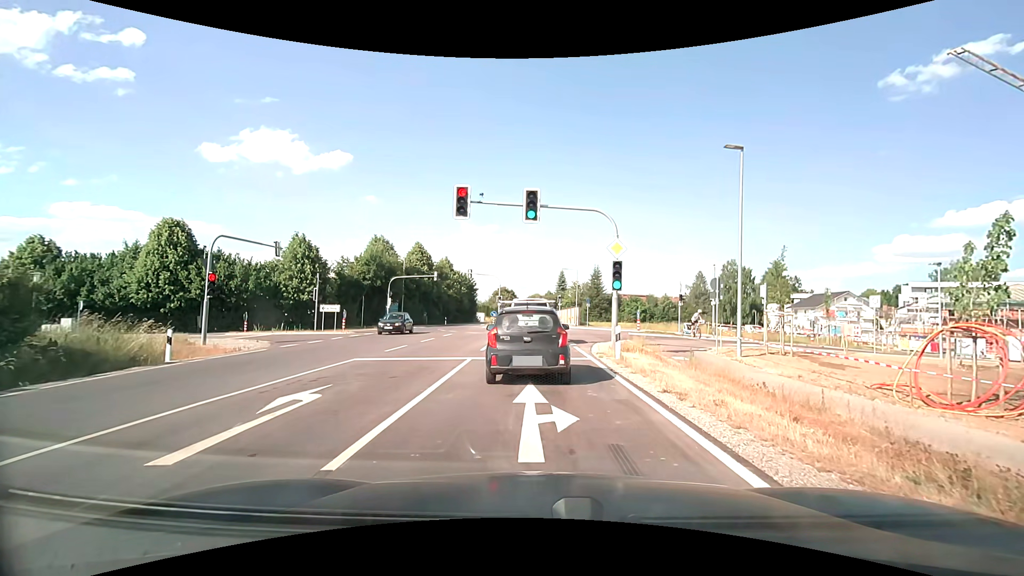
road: secondary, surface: asphalt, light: Day
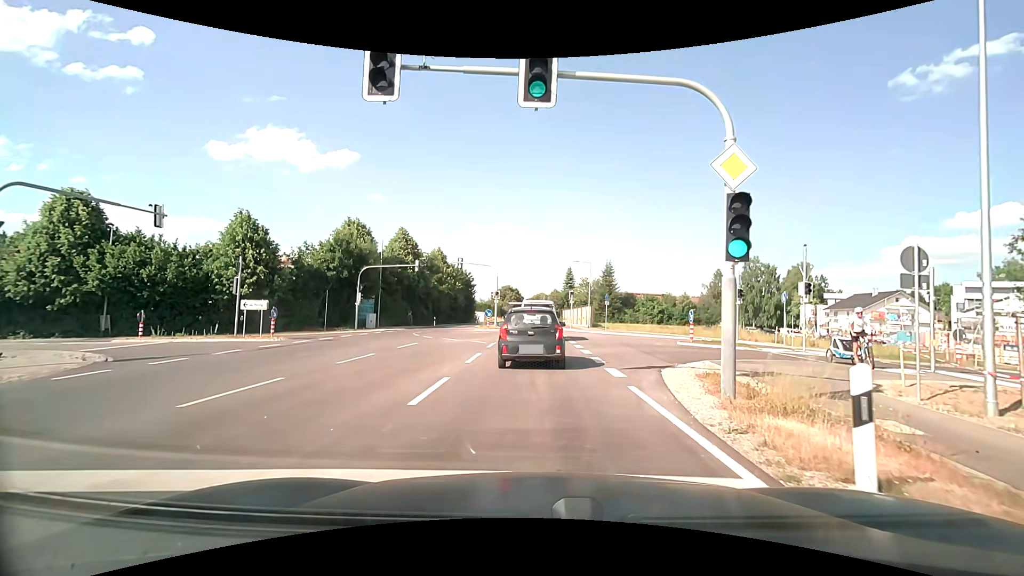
(-0.1, +11.0) m; 0°
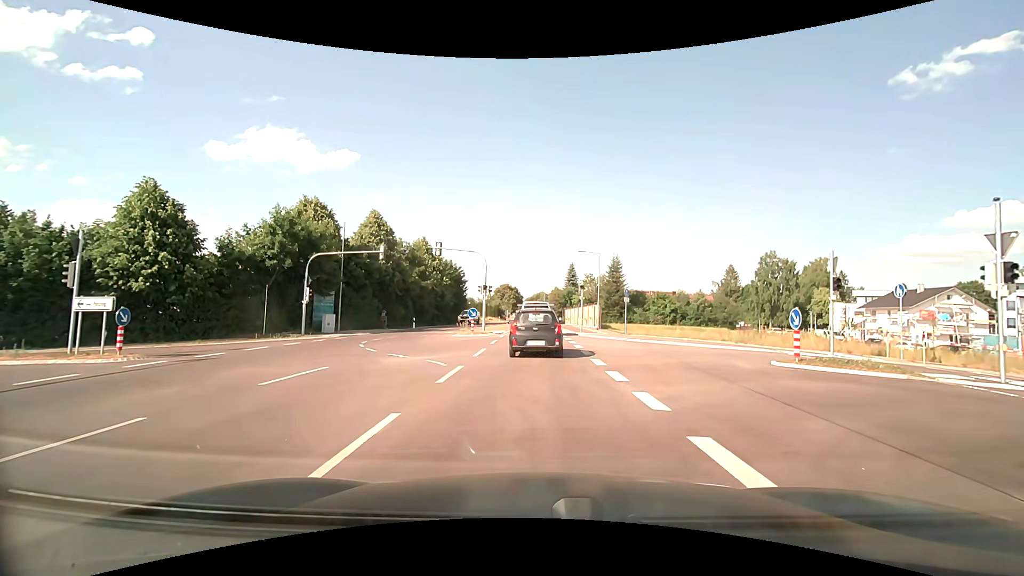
(0.0, +9.9) m; 0°
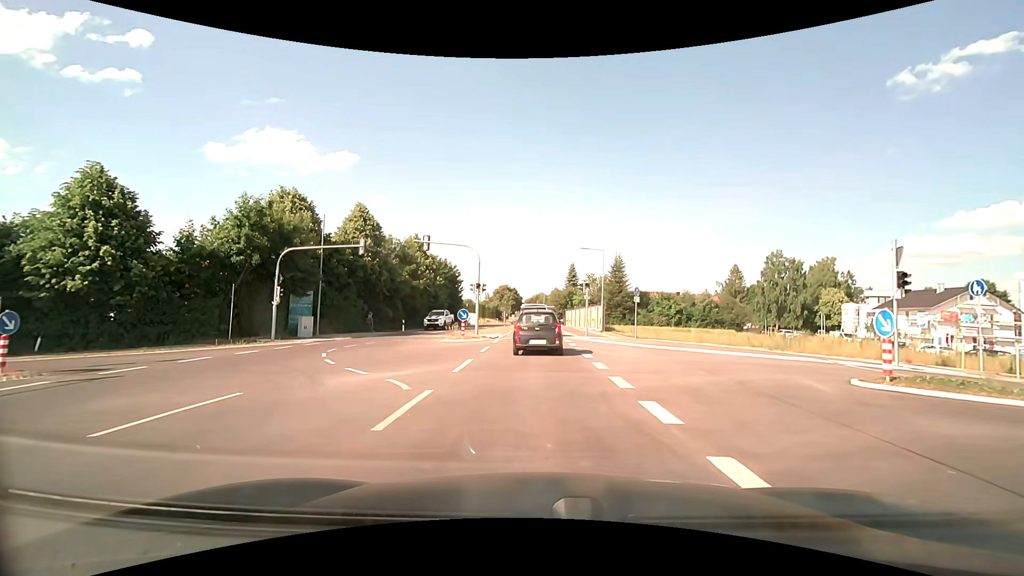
(0.0, +3.8) m; 0°
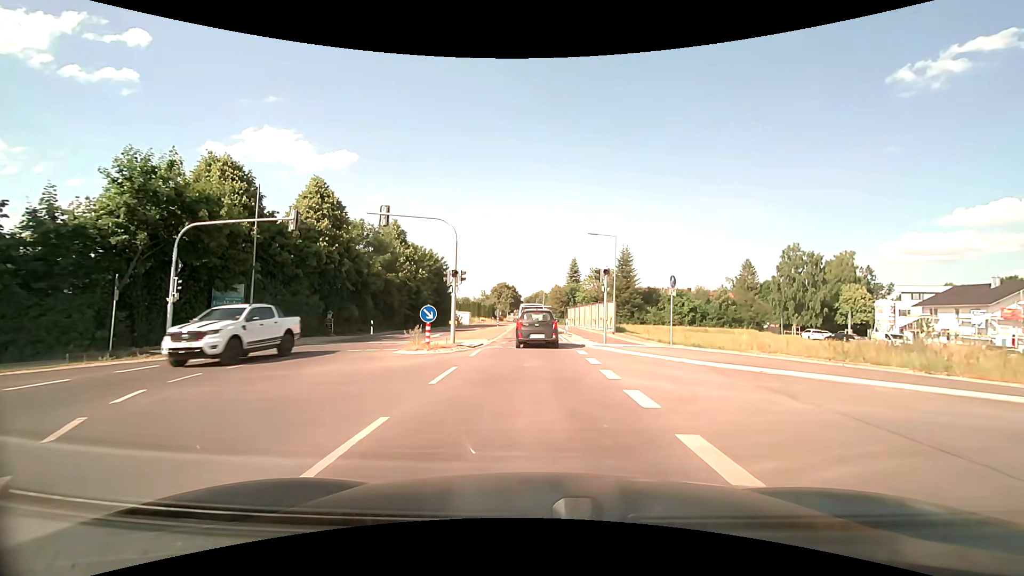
(0.0, +8.6) m; 0°
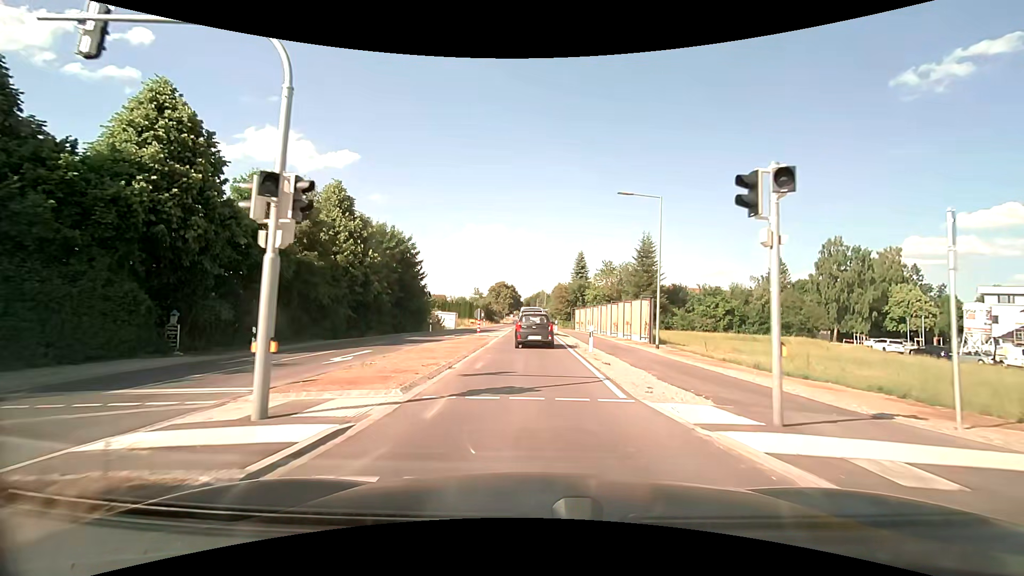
(-0.1, +15.5) m; 0°
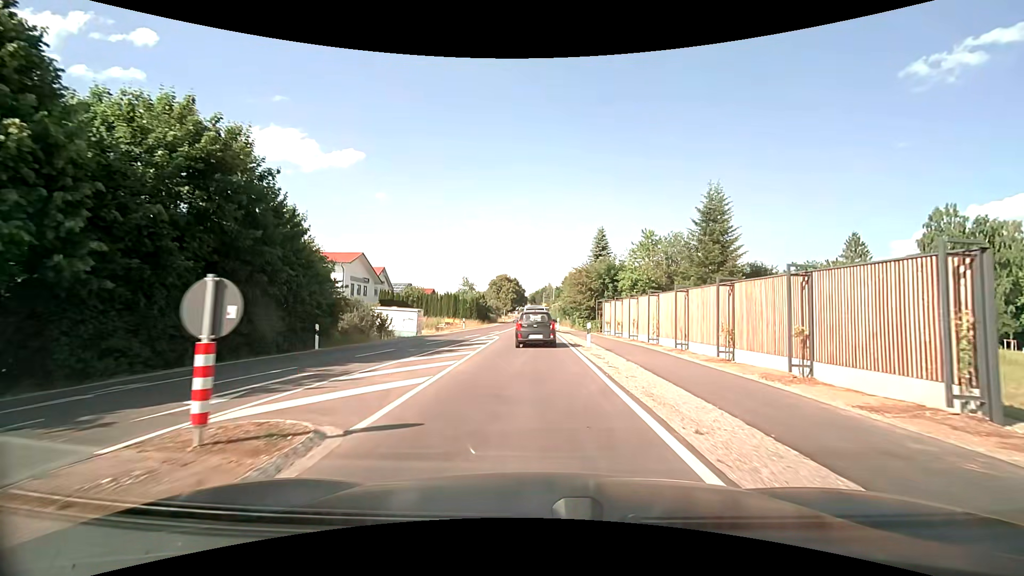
(-0.1, +24.9) m; 0°
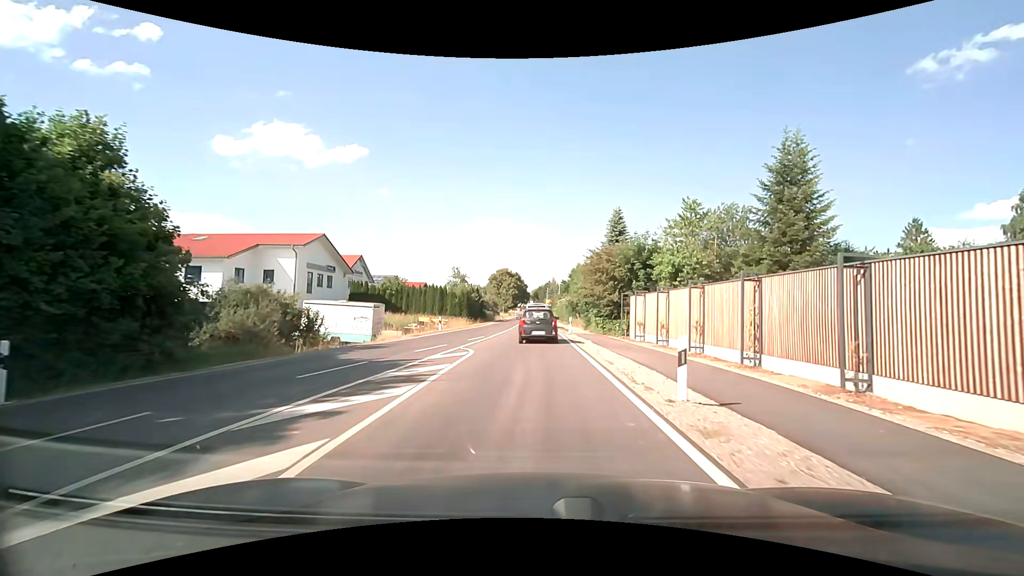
(-0.1, +12.7) m; -1°
(0, +10) (0, +20) (0, +30) (0, +40) (0, +50) (0, +60) (0, +70) (0, +80) (0, +90) (-1, +100) m
